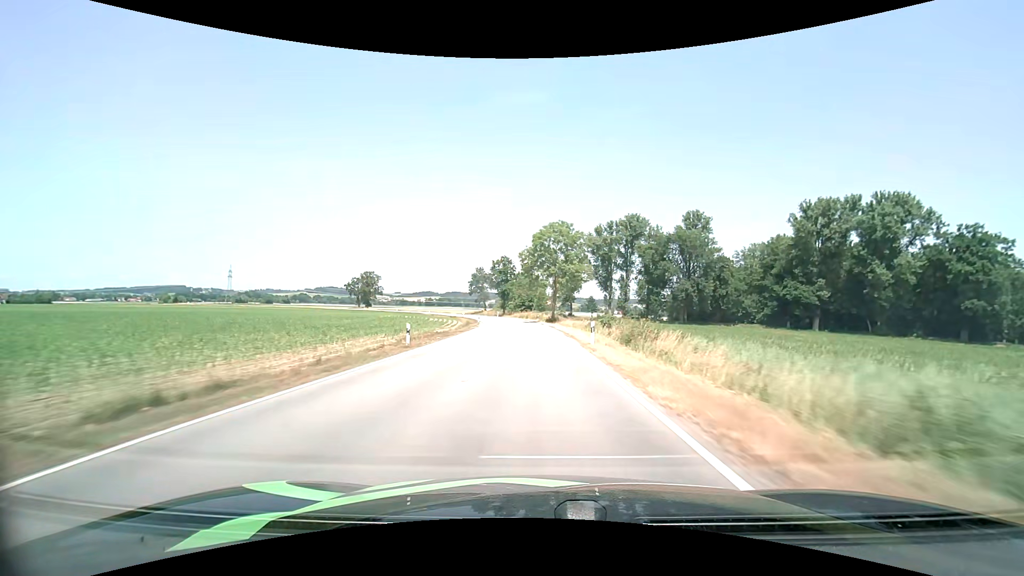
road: tertiary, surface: asphalt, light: Day
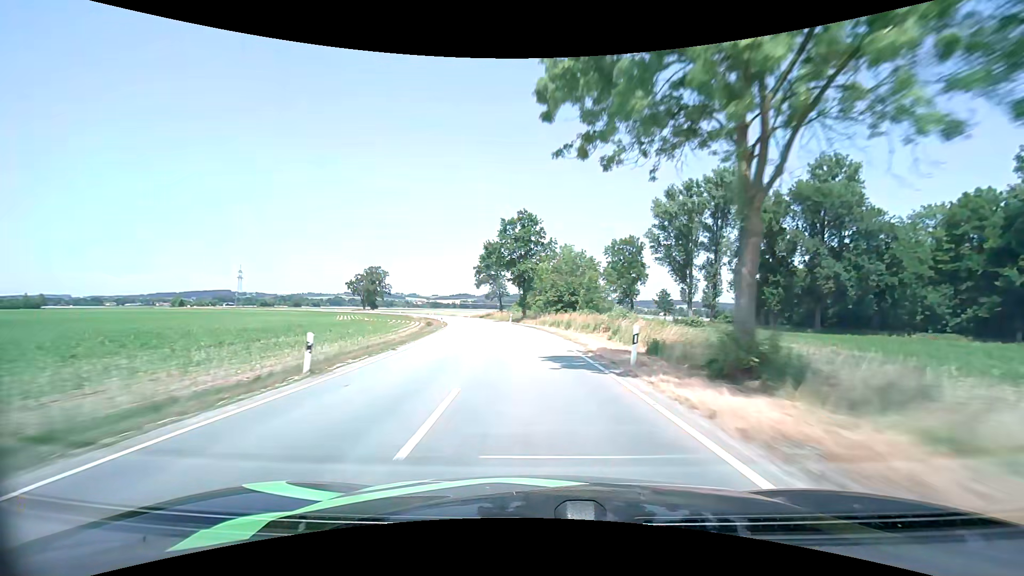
(-1.2, +53.6) m; -4°
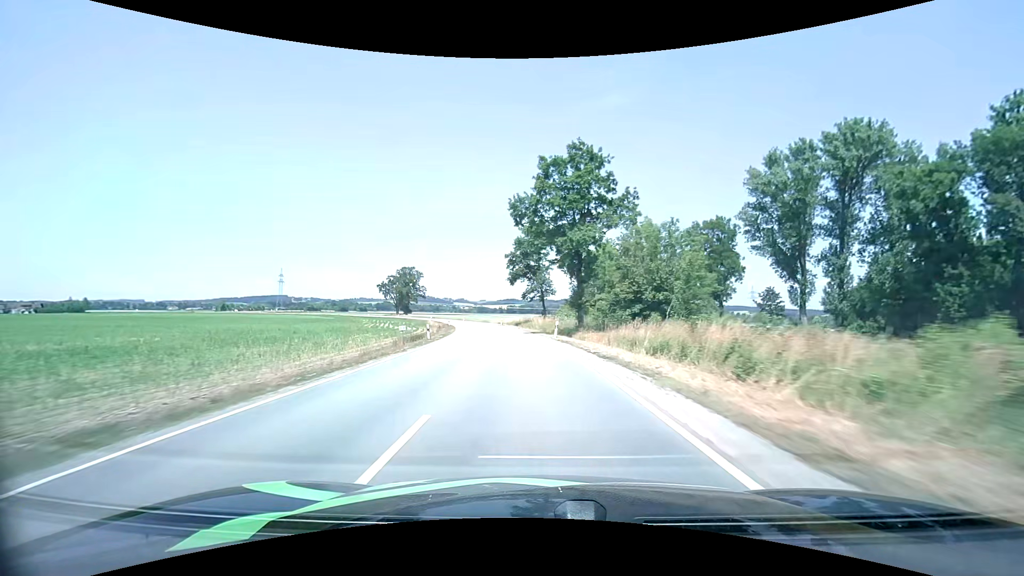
(-1.2, +26.5) m; -6°
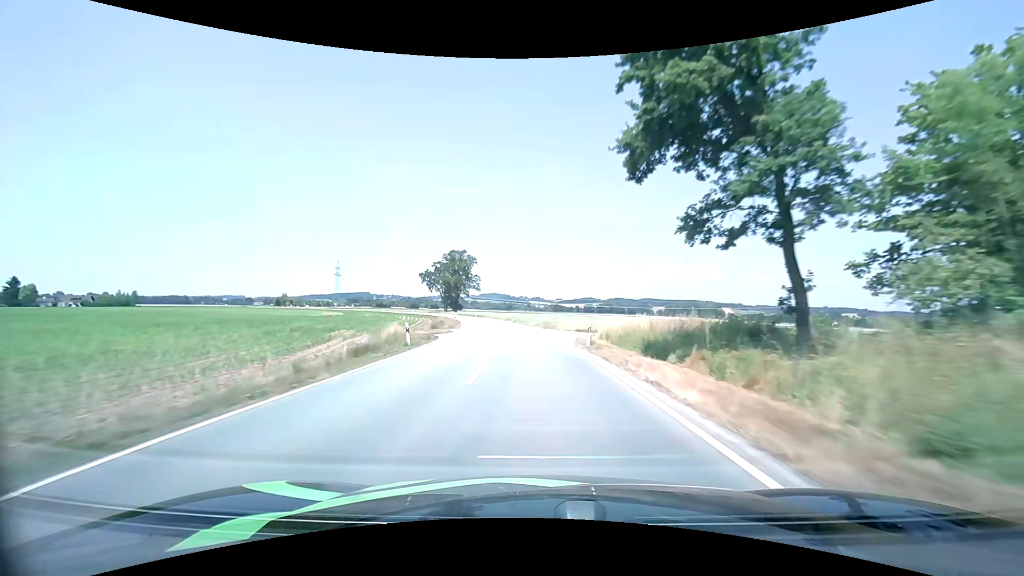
(-4.4, +53.6) m; -9°
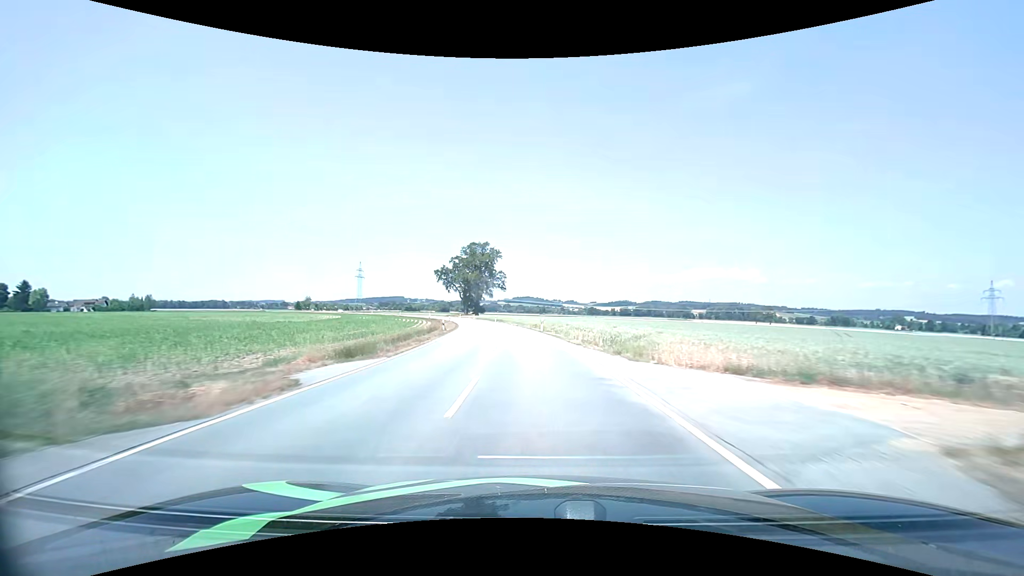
(-0.9, +27.3) m; -4°
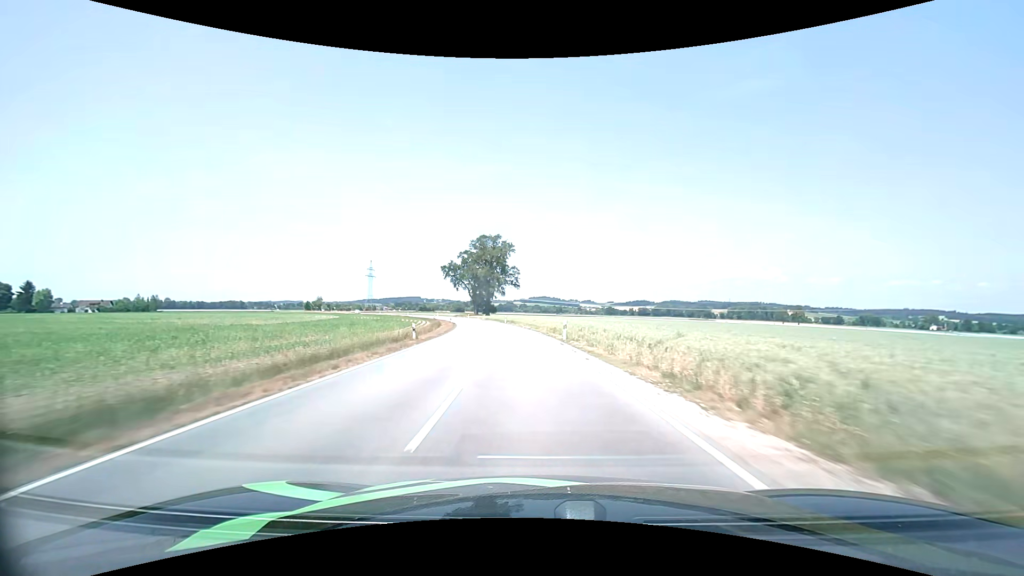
(-0.2, +13.7) m; -2°
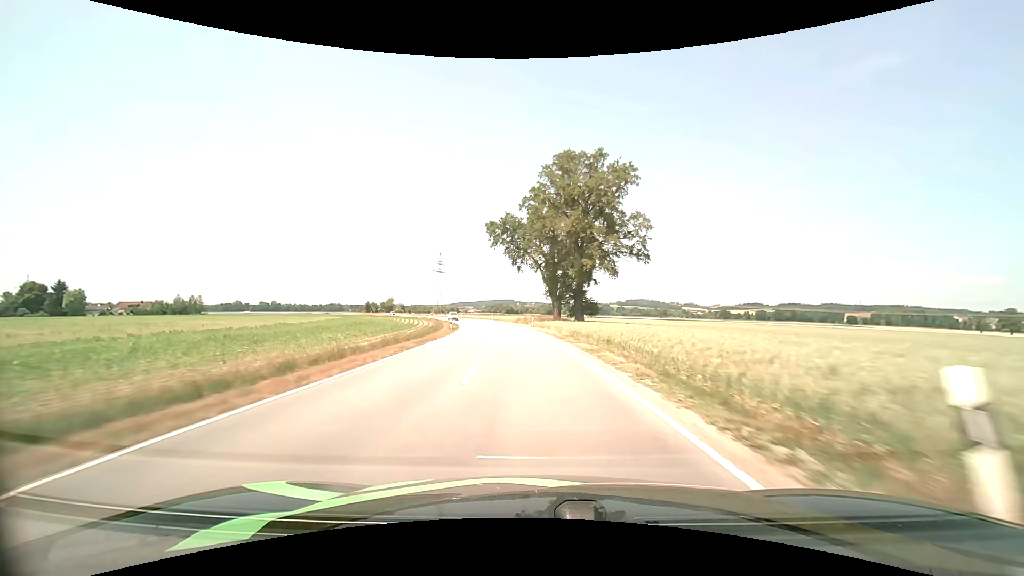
(-6.4, +67.8) m; -11°
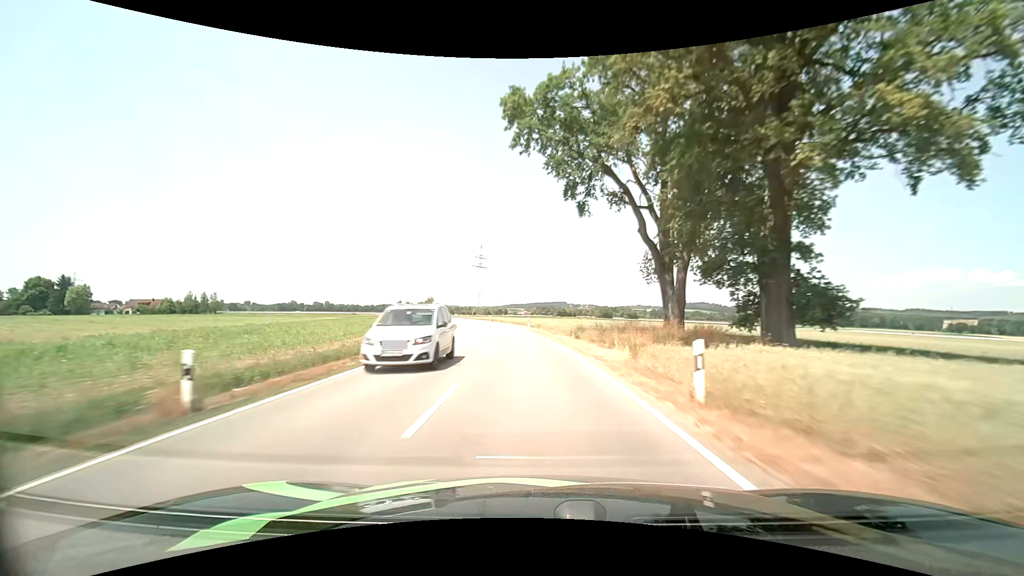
(-2.1, +40.5) m; -6°
(0, +10) (-1, +20) (-1, +30) (-2, +40) (-3, +50) (-5, +60) (-7, +70) (-9, +79) (-11, +89) (-13, +99) m
